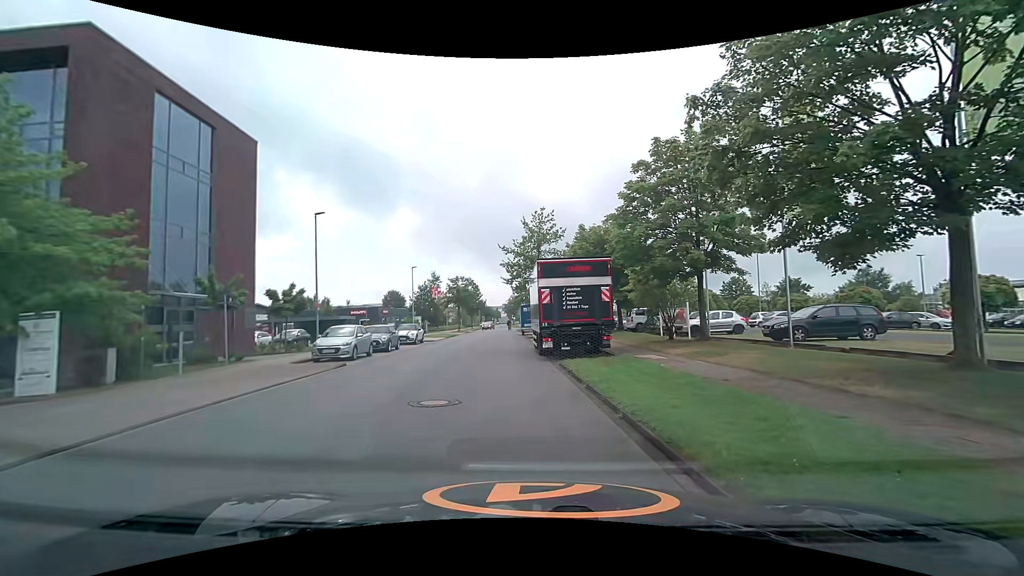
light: Day
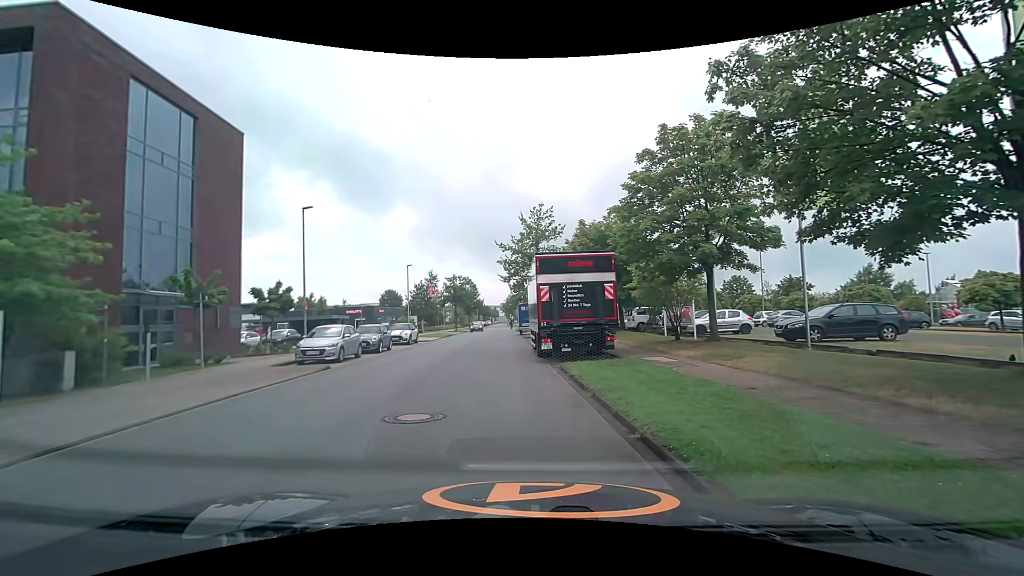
(0.0, +1.3) m; 0°
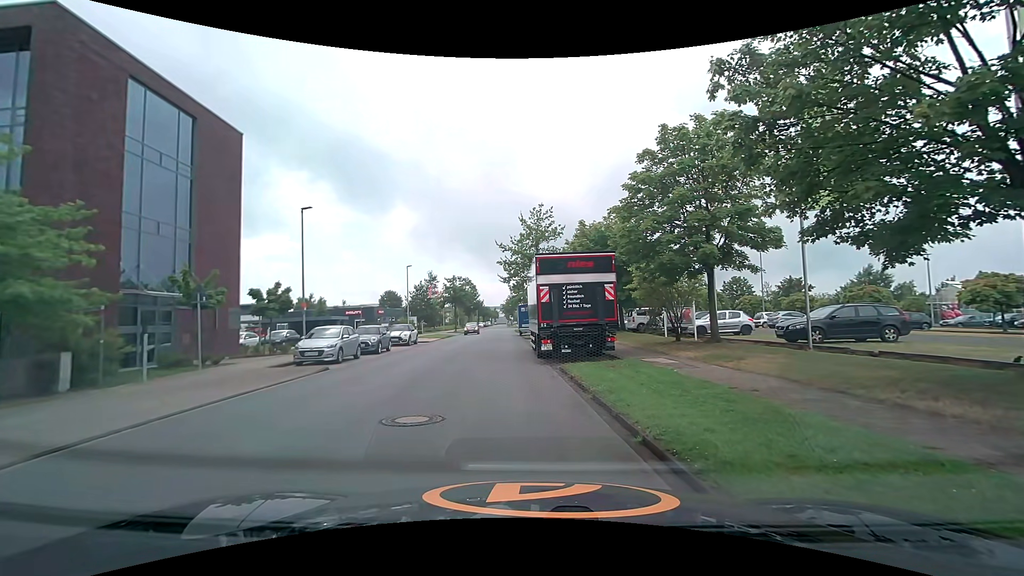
(0.0, +0.1) m; 0°
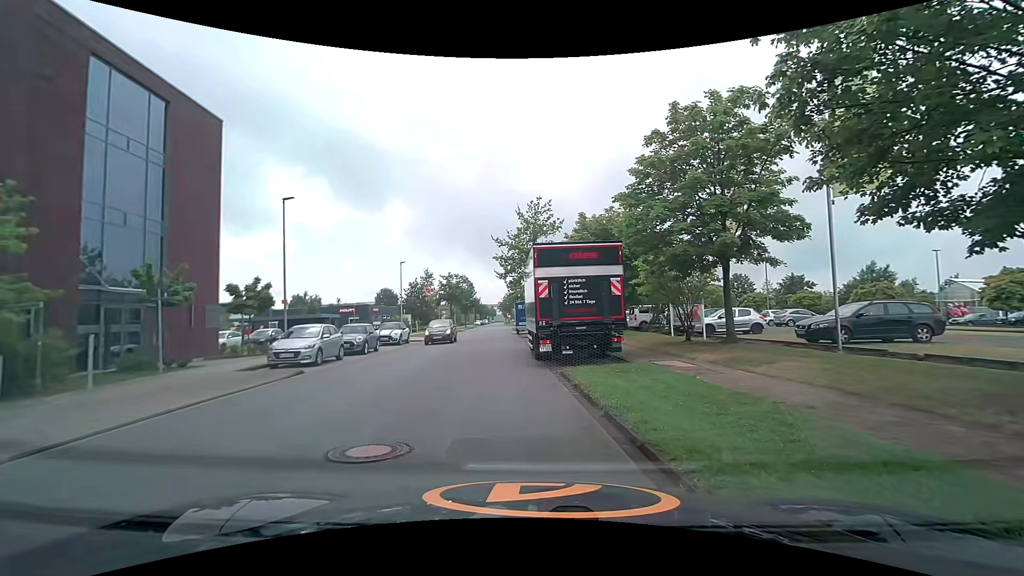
(0.0, +1.7) m; 0°
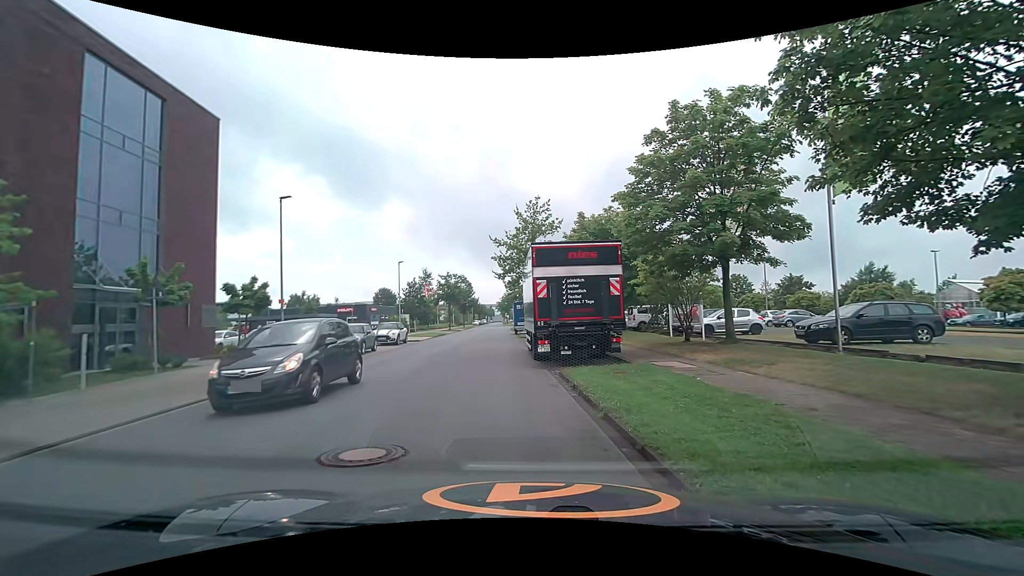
(0.0, +0.2) m; 0°
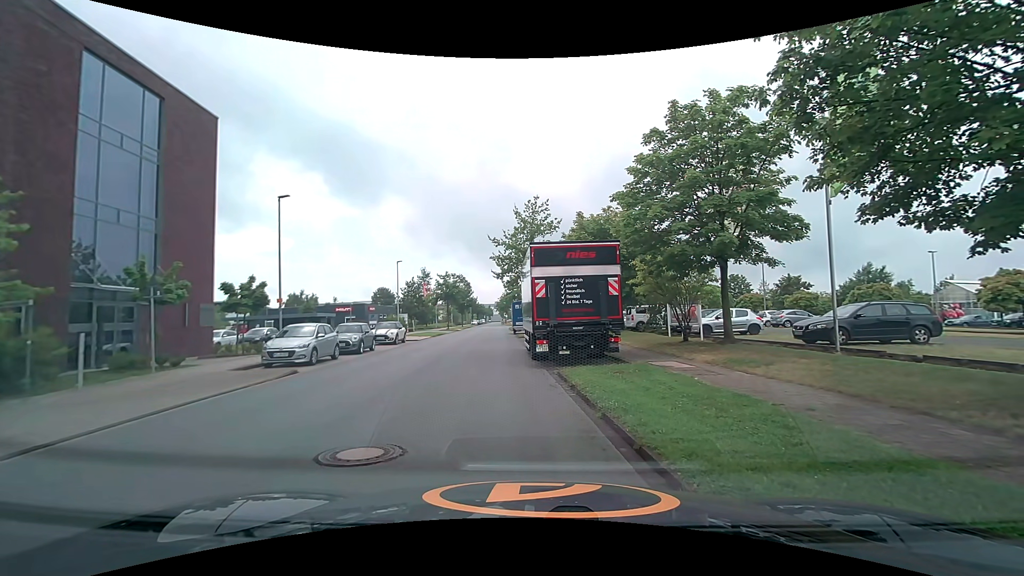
(0.0, 0.0) m; 0°
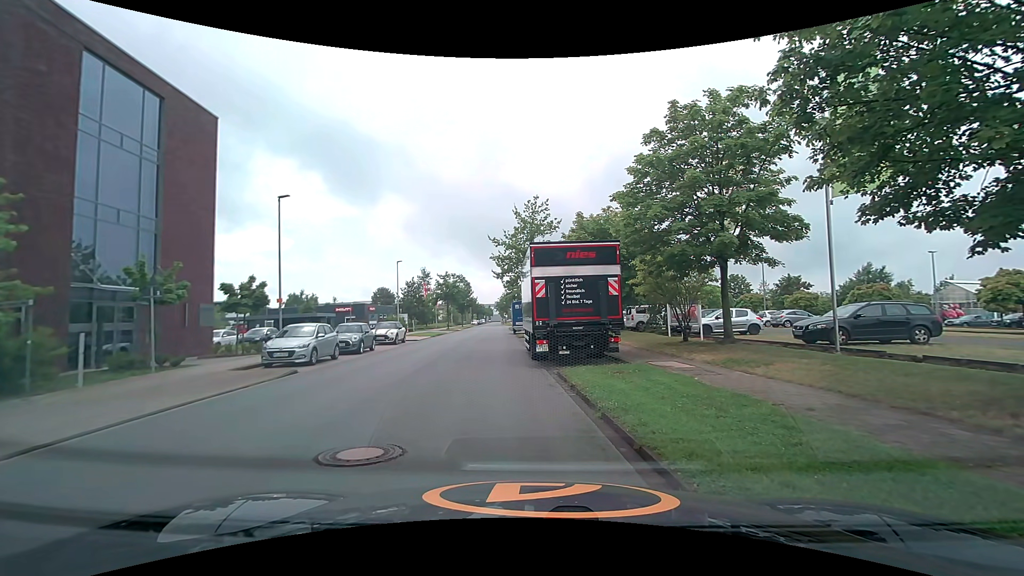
(0.0, 0.0) m; 0°
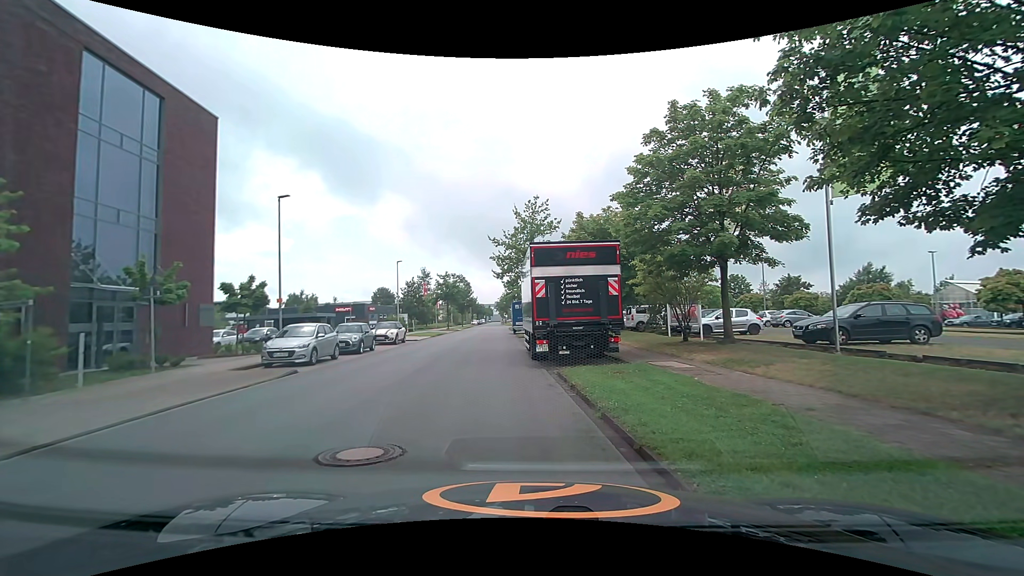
(0.0, 0.0) m; 0°
